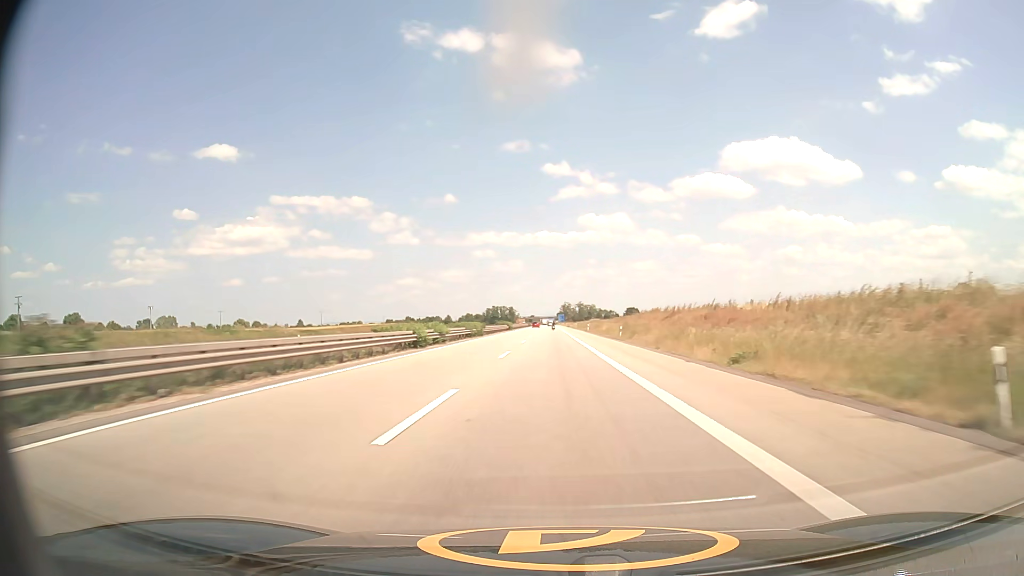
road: motorway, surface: asphalt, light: Day
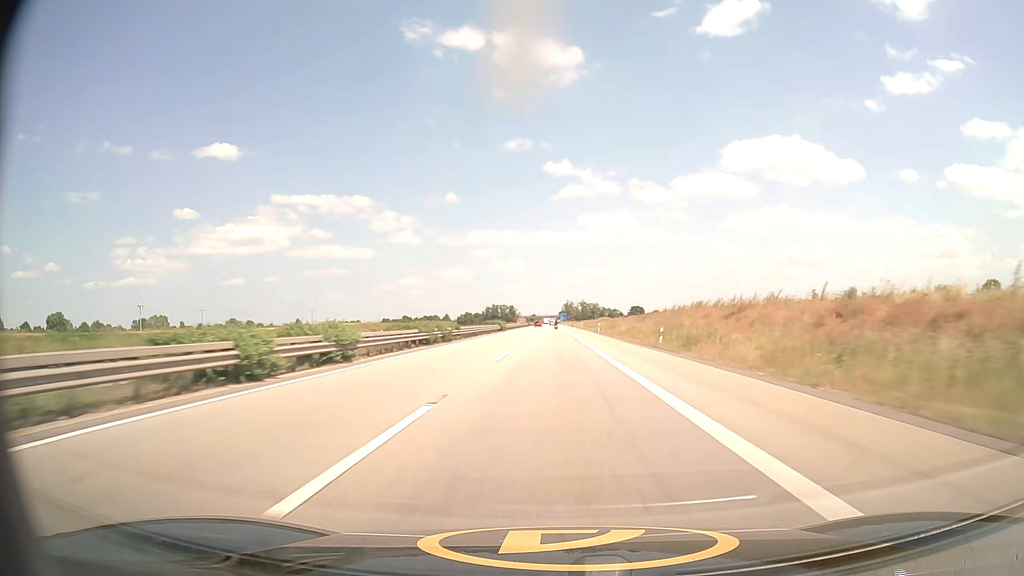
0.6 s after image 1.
(0.0, +20.6) m; 0°
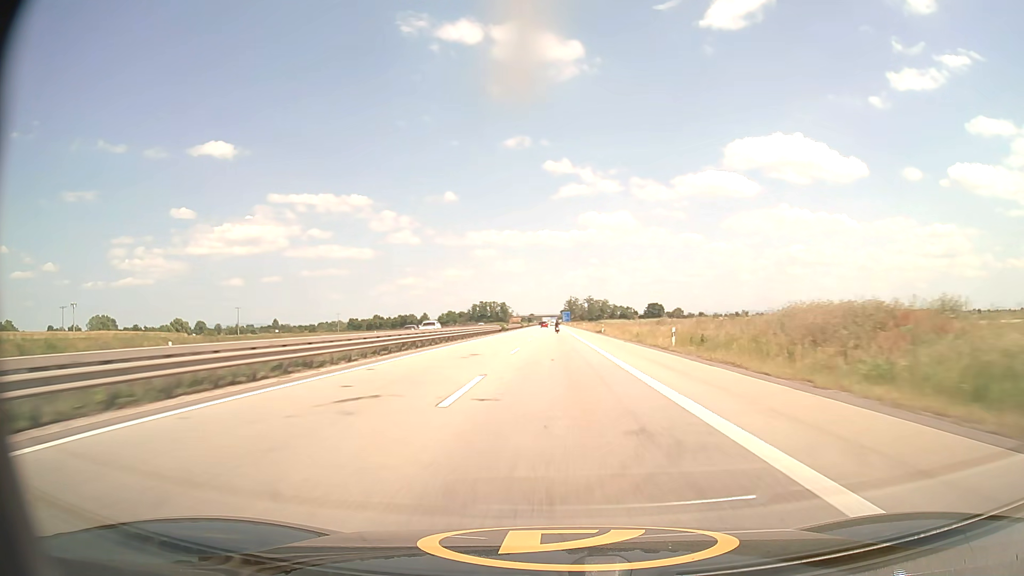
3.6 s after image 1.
(-0.3, +102.8) m; 0°
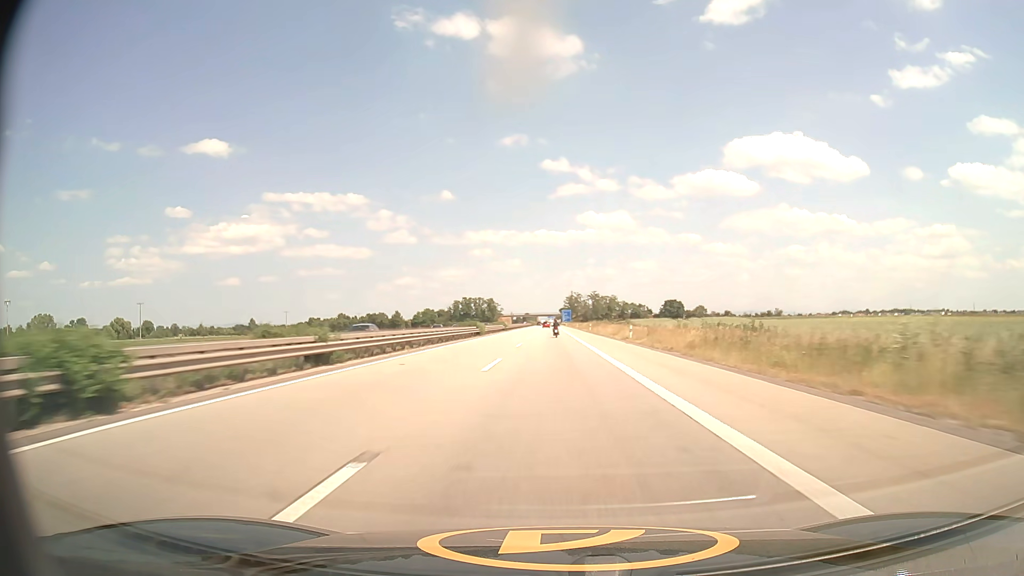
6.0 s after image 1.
(+0.1, +82.3) m; 0°
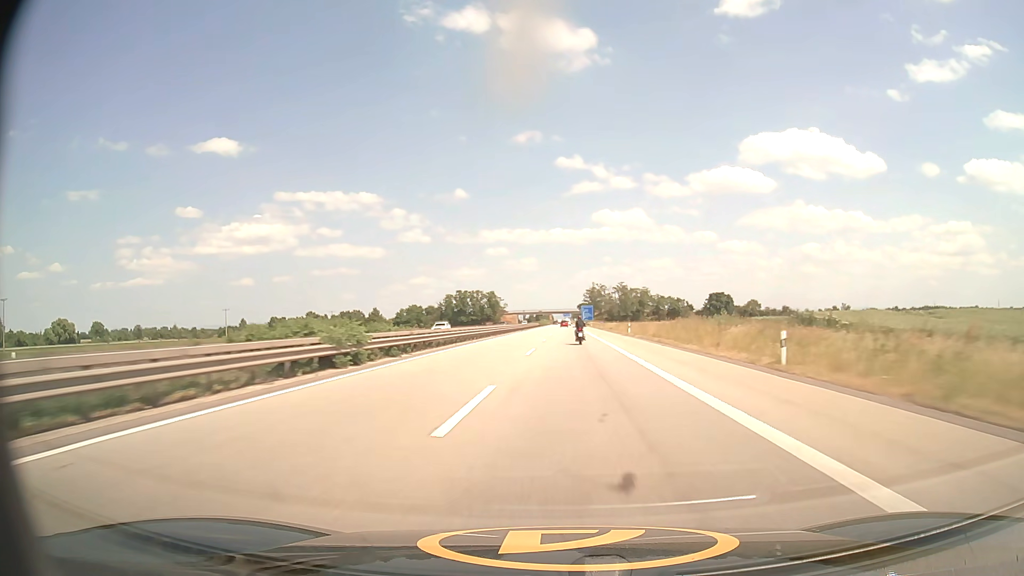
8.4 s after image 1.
(-0.5, +82.6) m; -1°
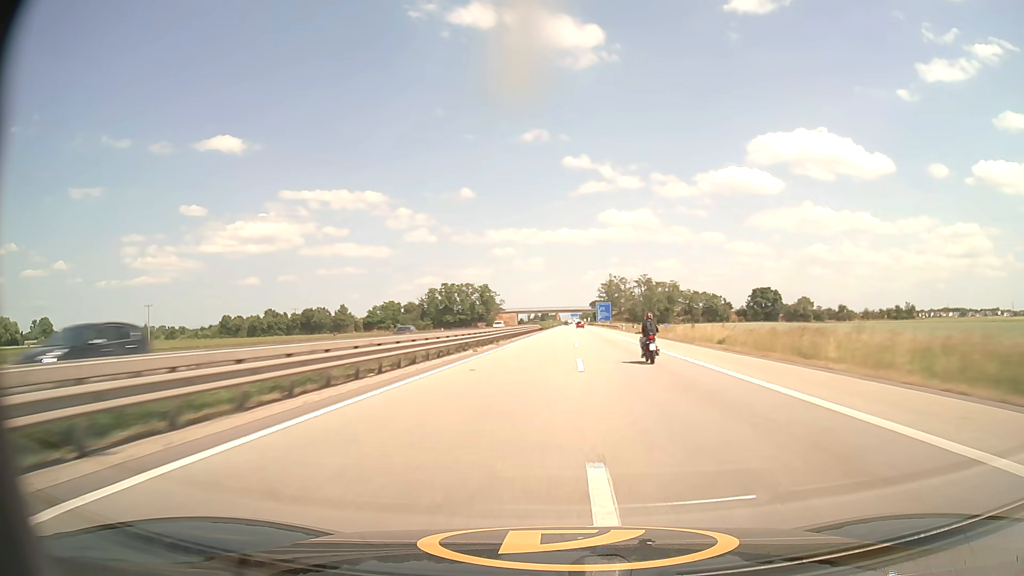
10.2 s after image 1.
(-0.6, +62.0) m; -1°
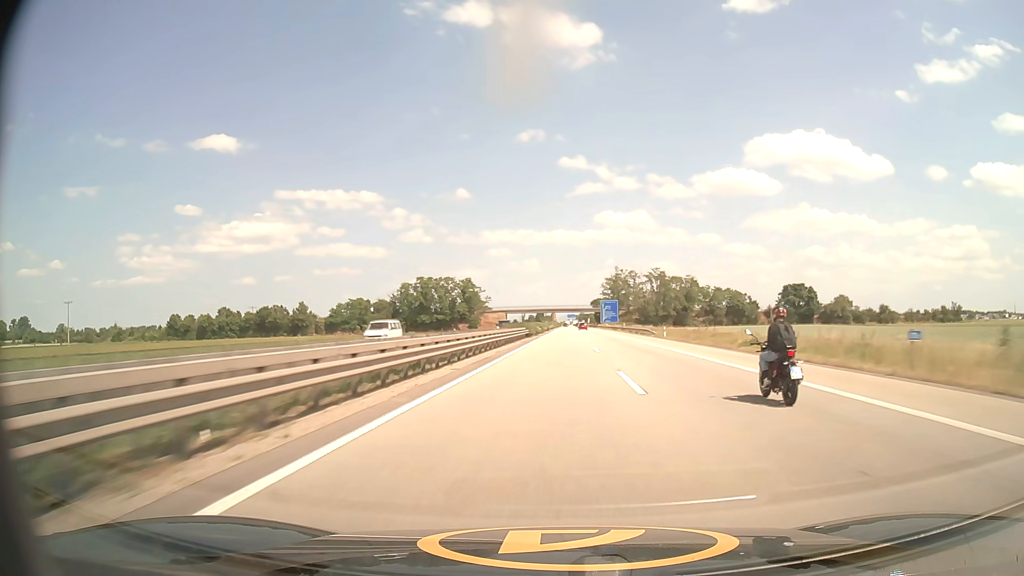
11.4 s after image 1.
(+0.1, +41.3) m; 0°
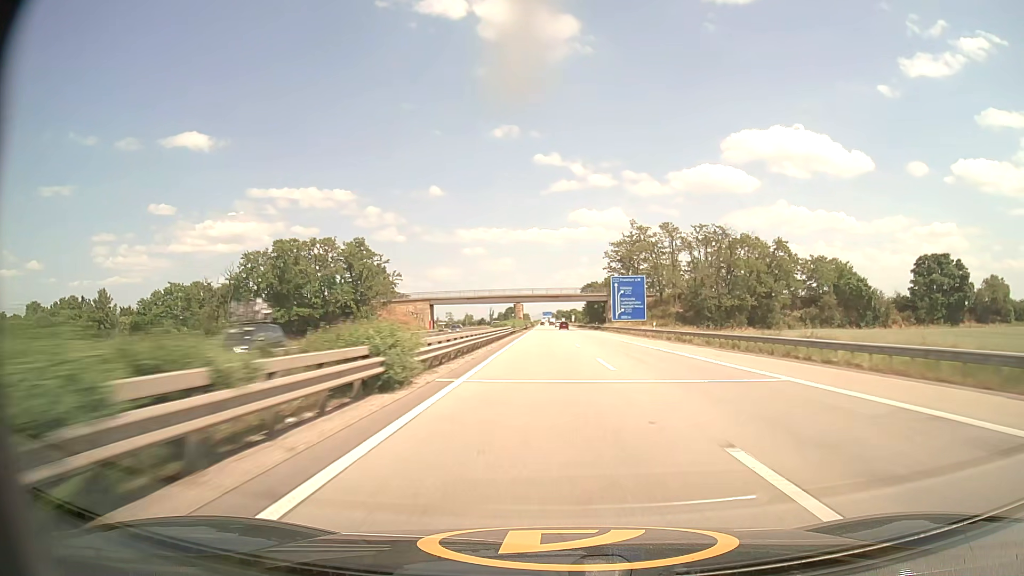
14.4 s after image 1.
(+2.0, +102.1) m; +2°
(0, +10) (0, +20) (0, +30) (0, +40) (0, +50) (0, +60) (+1, +70) (+1, +80) (+1, +90) (+1, +100) m
